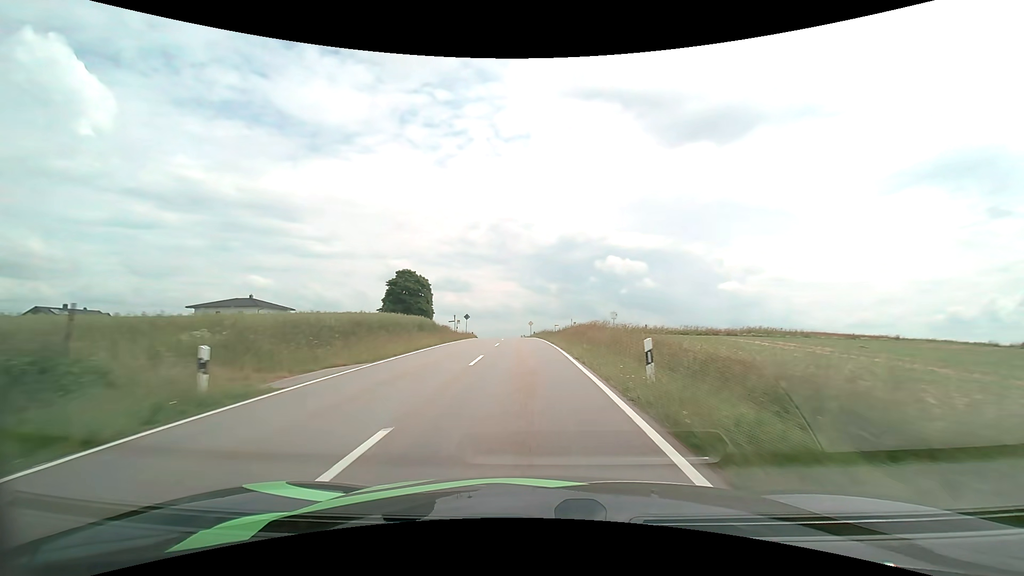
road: tertiary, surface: asphalt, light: Day
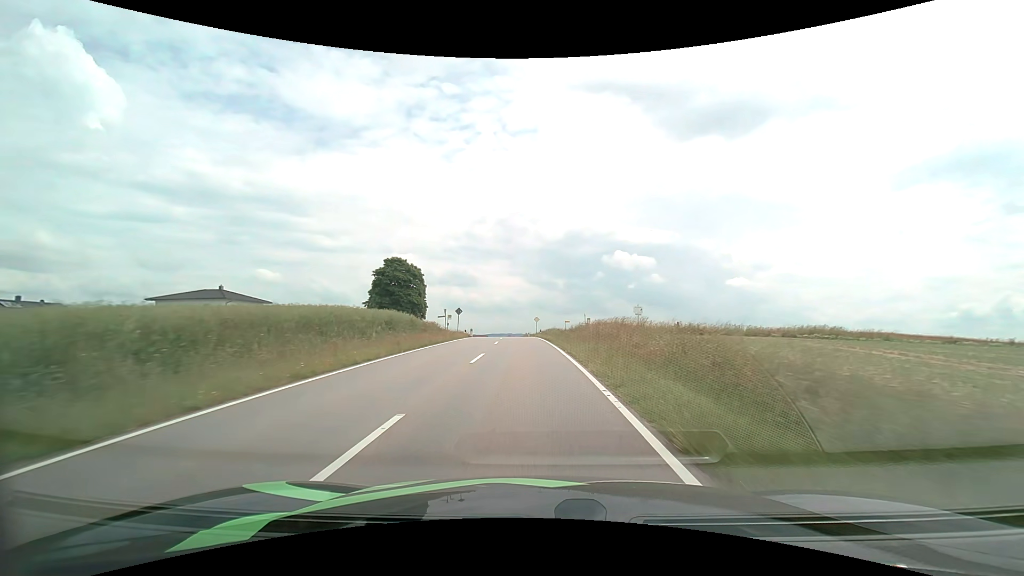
(-0.1, +11.5) m; -1°
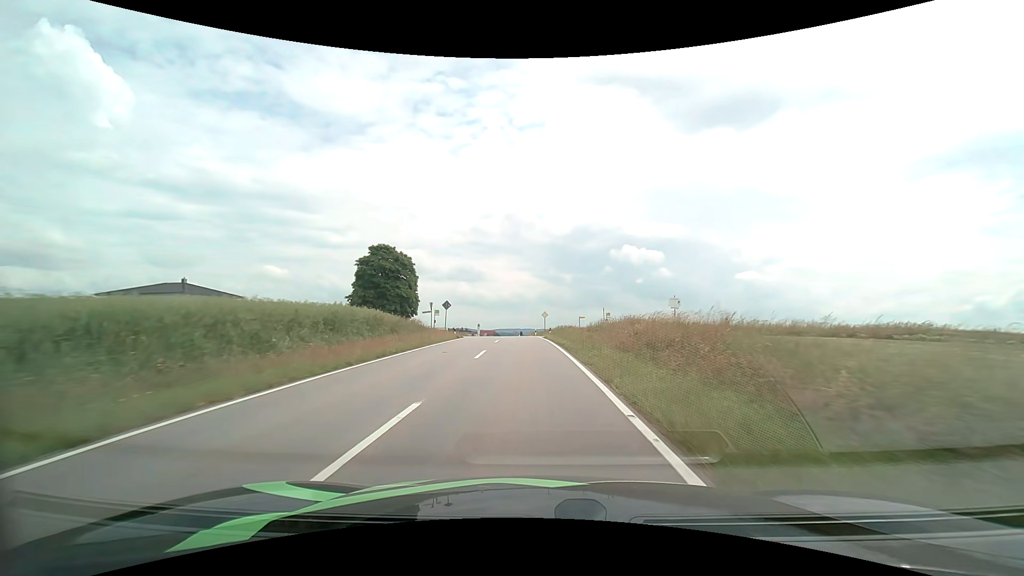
(-0.1, +11.2) m; -1°
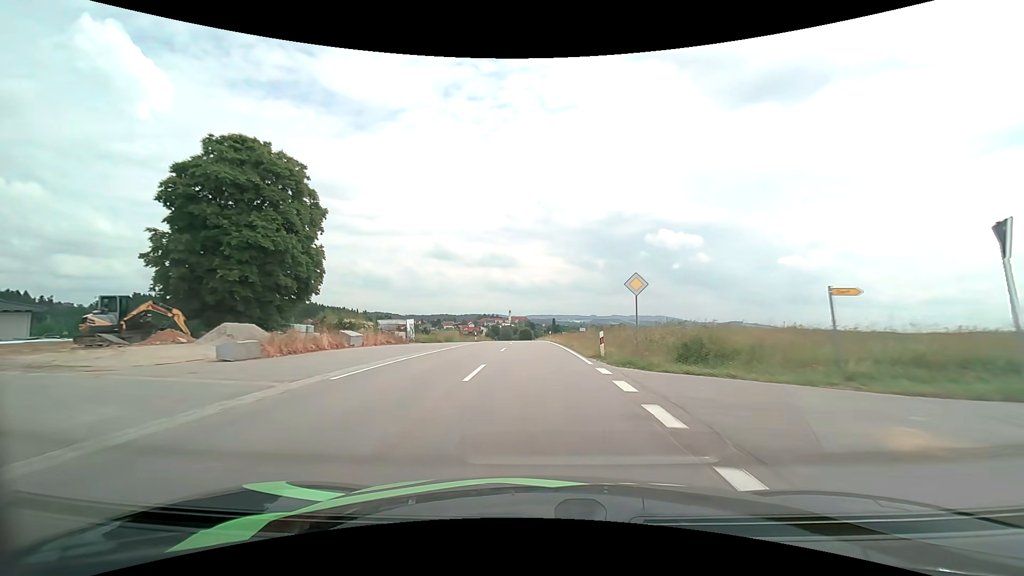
(-1.4, +42.5) m; -4°
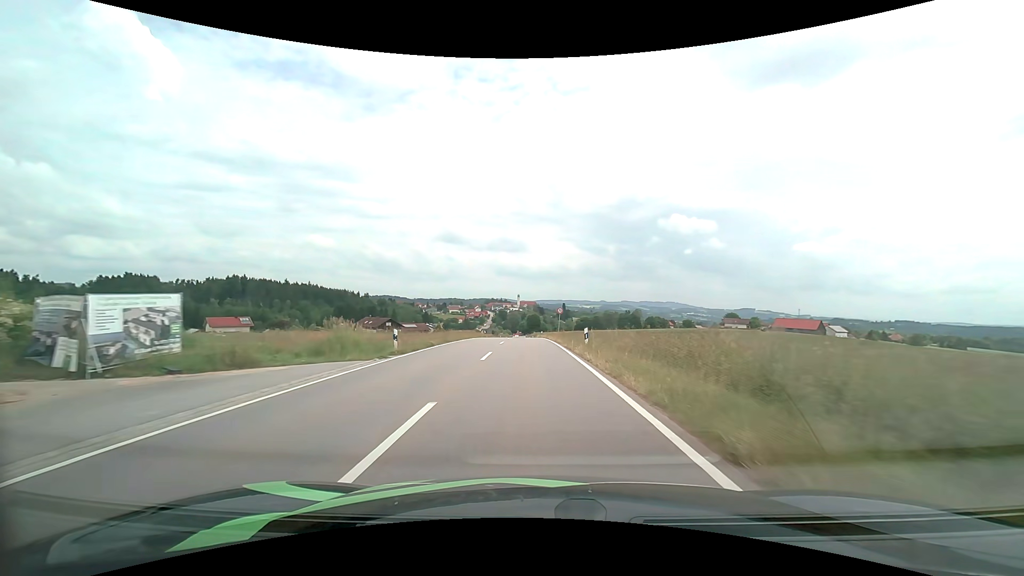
(-0.4, +31.8) m; -1°
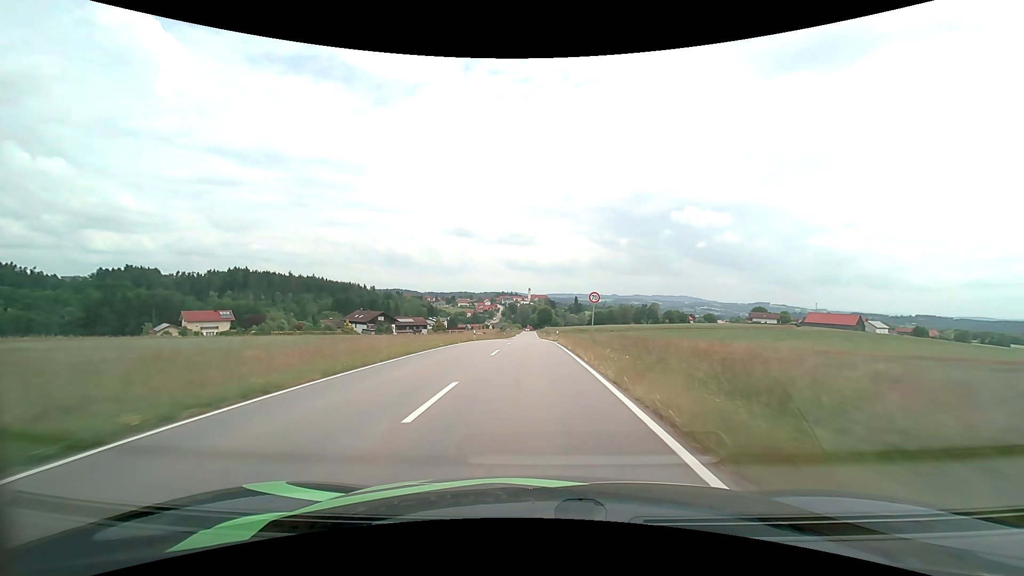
(-0.2, +21.8) m; -1°
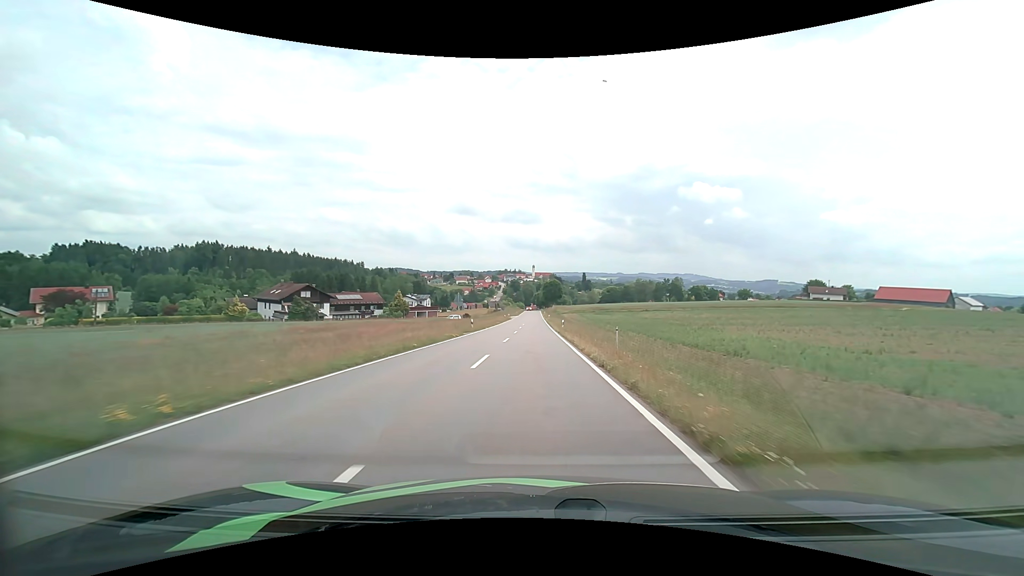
(-0.6, +55.7) m; -1°
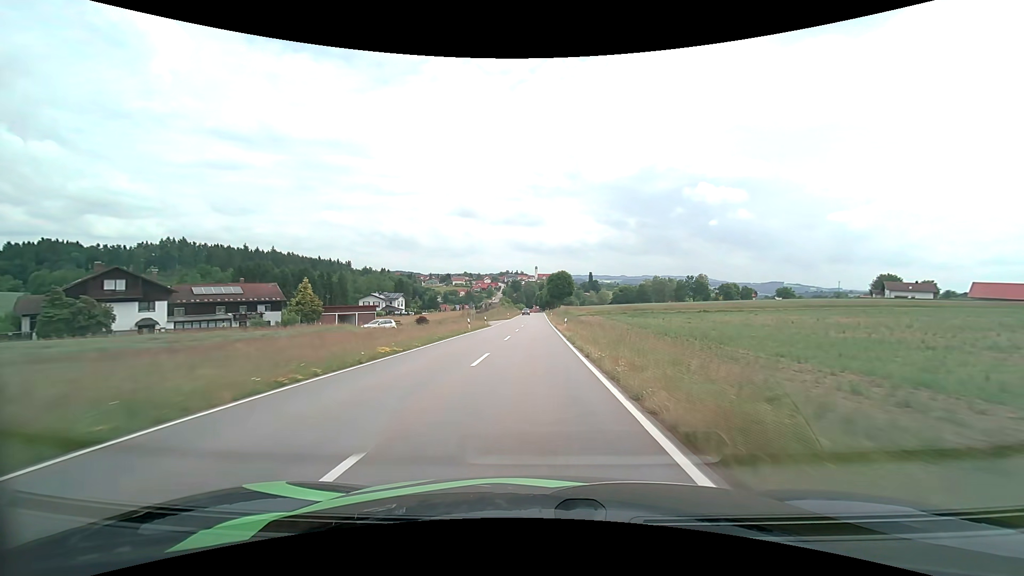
(0.0, +48.8) m; 0°
(0, +10) (0, +20) (0, +30) (0, +40) (0, +50) (0, +60) (0, +70) (0, +80) (0, +90) (0, +100) m
